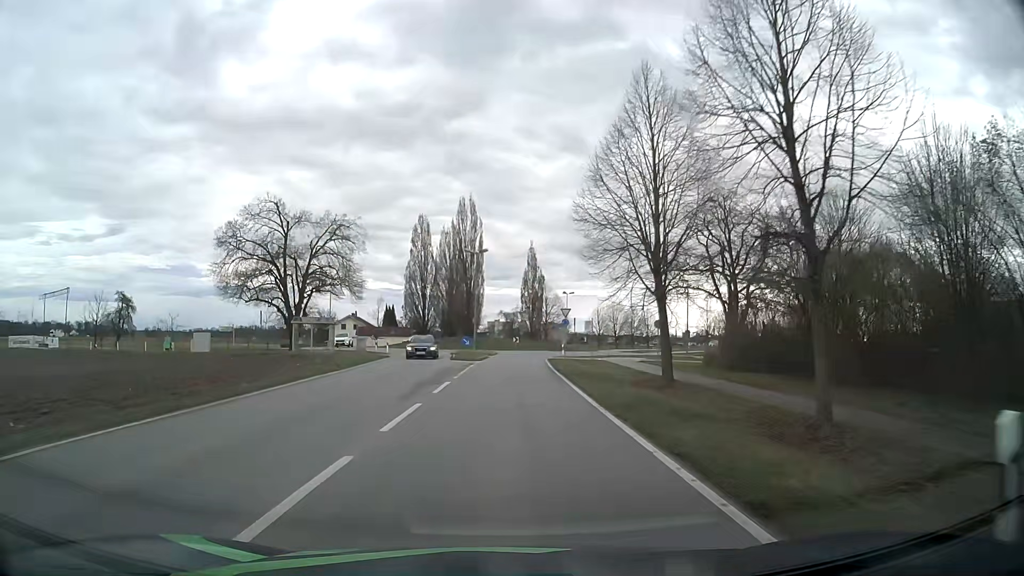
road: tertiary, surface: asphalt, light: Day
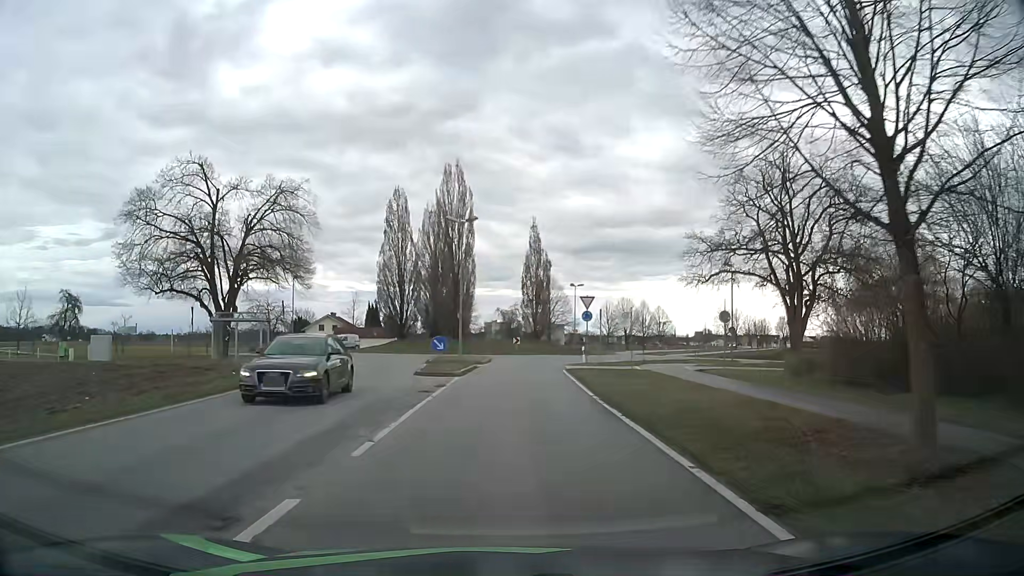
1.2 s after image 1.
(0.0, +14.9) m; 0°
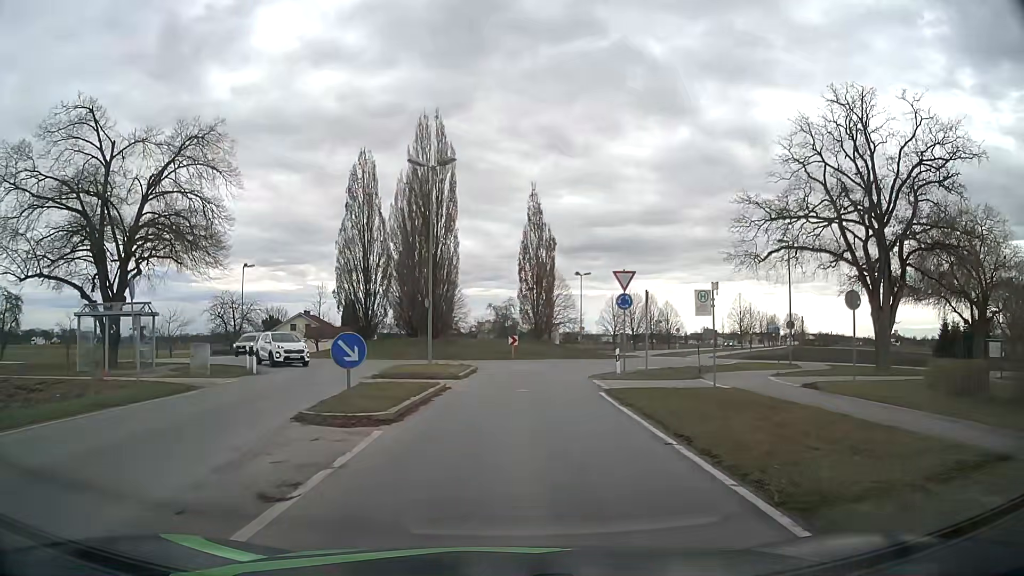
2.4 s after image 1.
(+0.1, +13.1) m; +1°
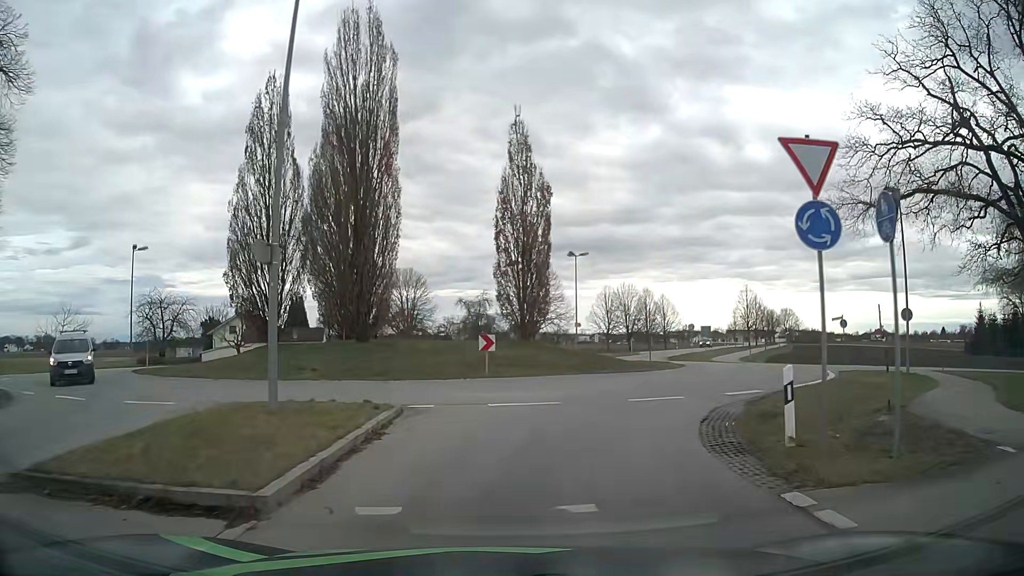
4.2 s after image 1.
(+0.2, +16.1) m; +2°
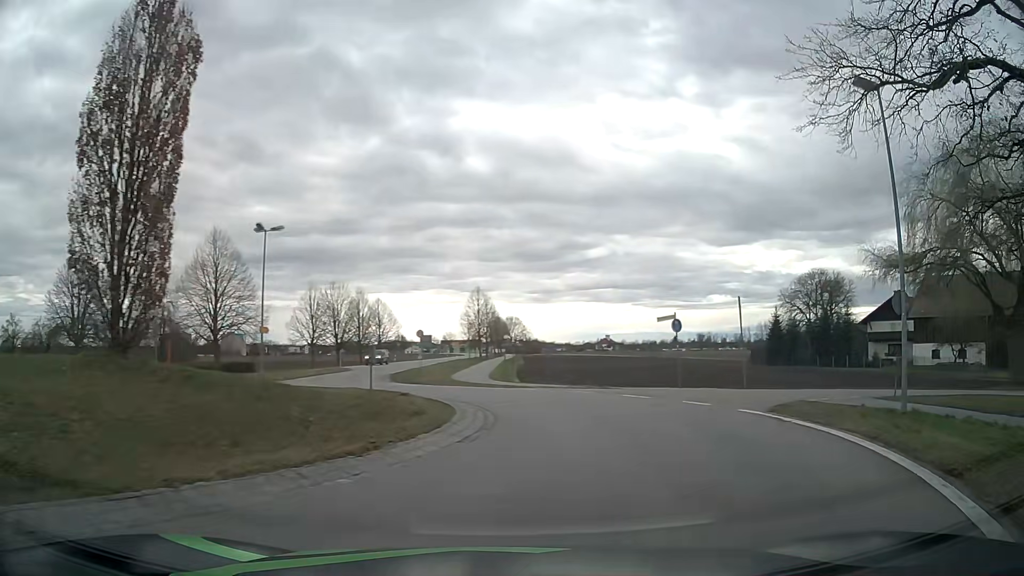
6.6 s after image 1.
(+2.4, +16.1) m; +24°
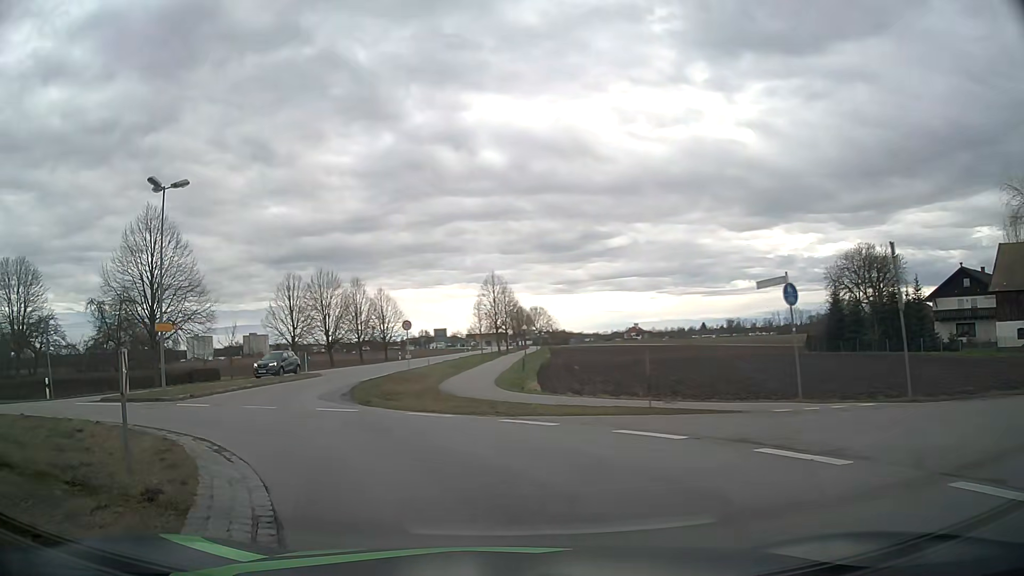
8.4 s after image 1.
(+1.1, +12.5) m; 0°
